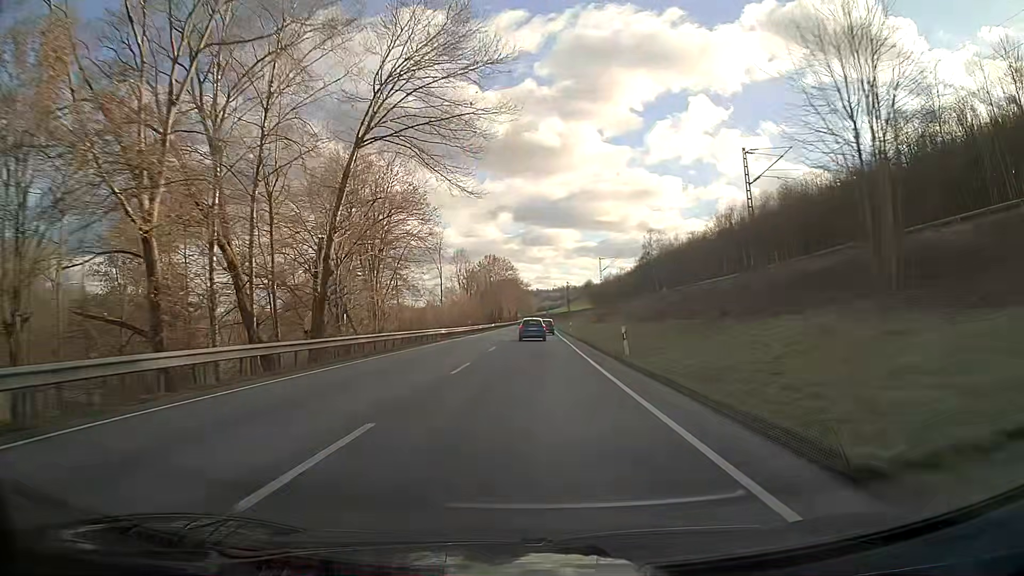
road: primary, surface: asphalt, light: Day
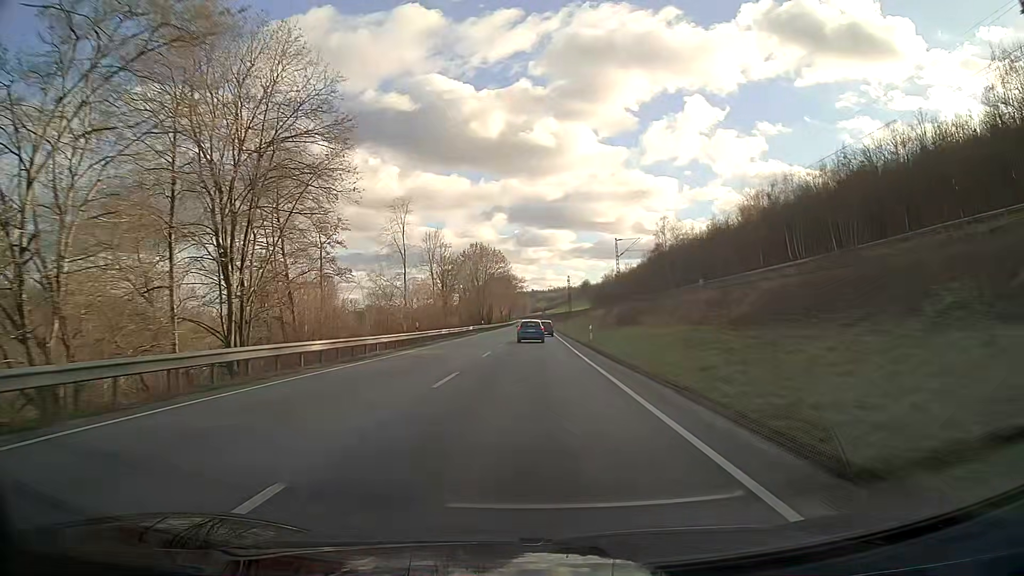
(+0.1, +27.8) m; 0°
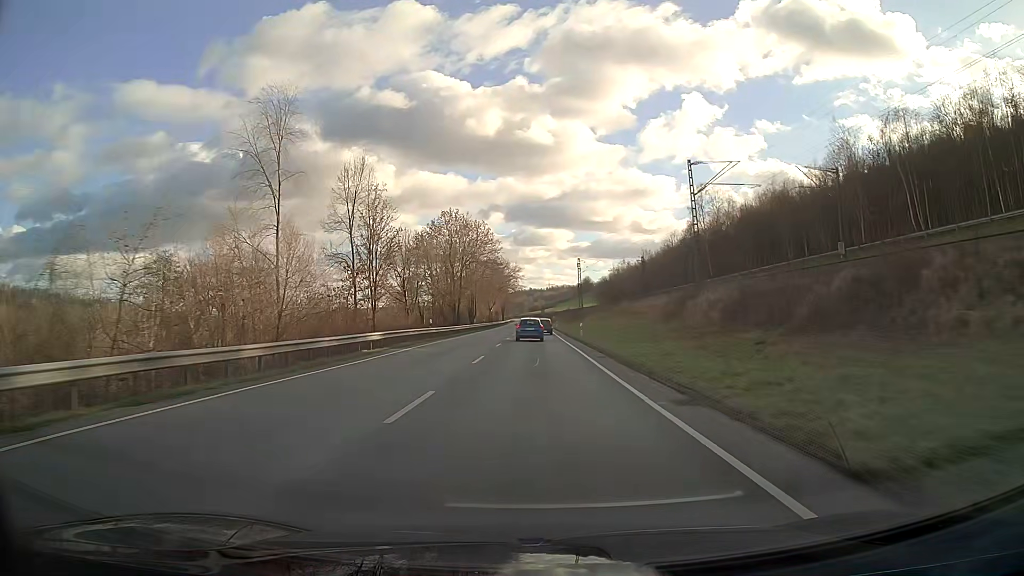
(+0.1, +41.7) m; 0°
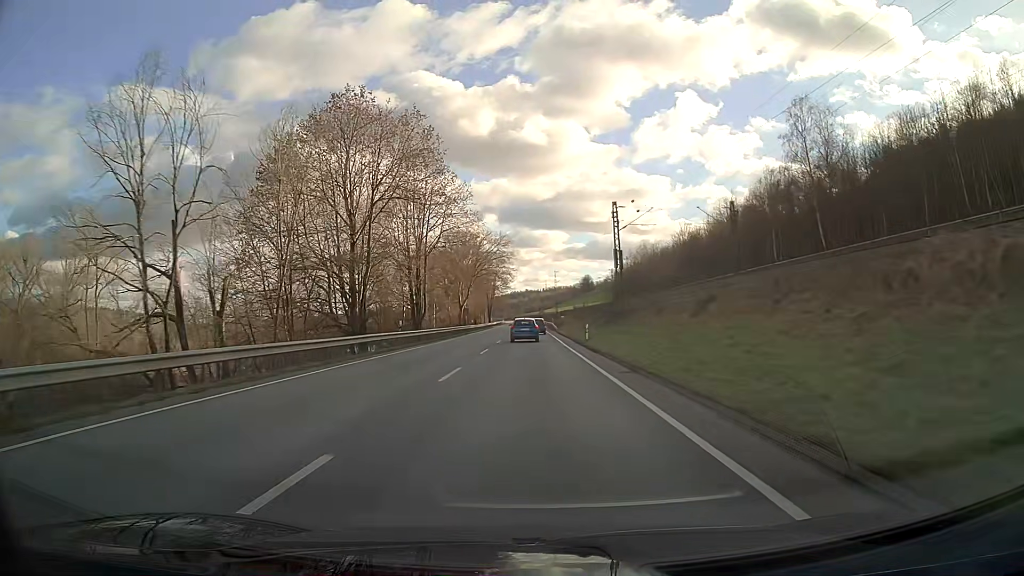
(+0.1, +55.3) m; 0°
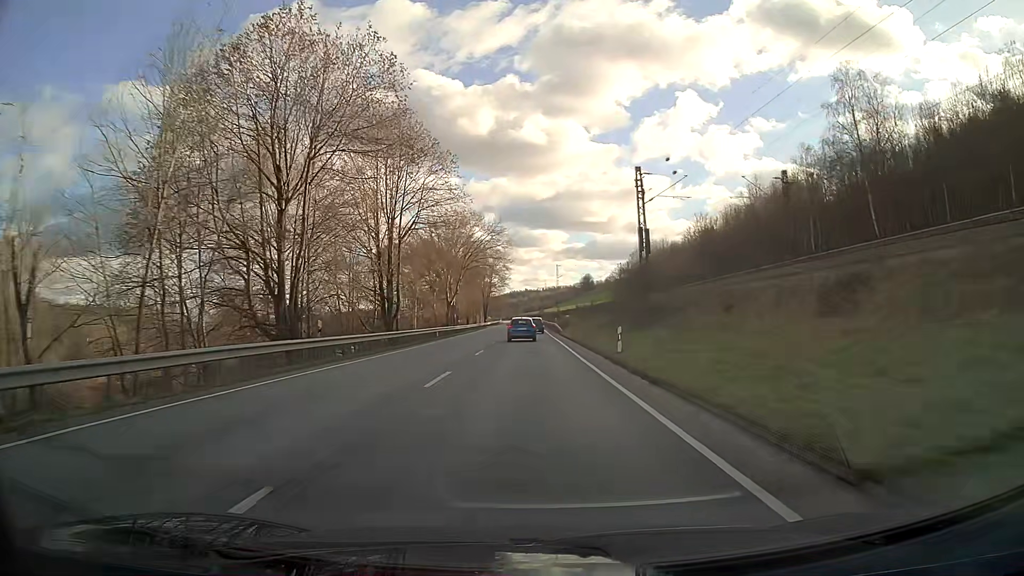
(0.0, +13.7) m; 0°
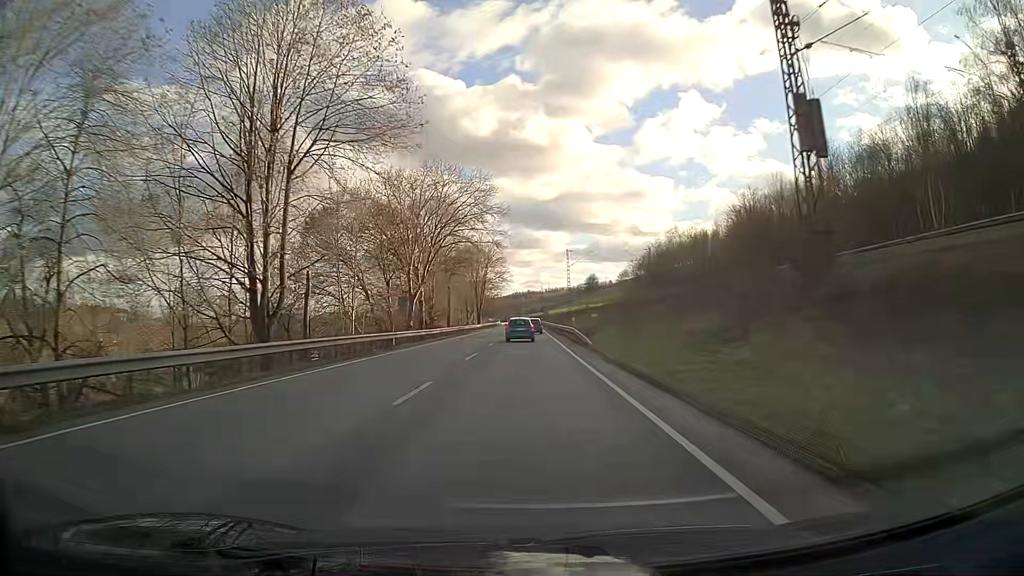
(0.0, +27.3) m; 0°
